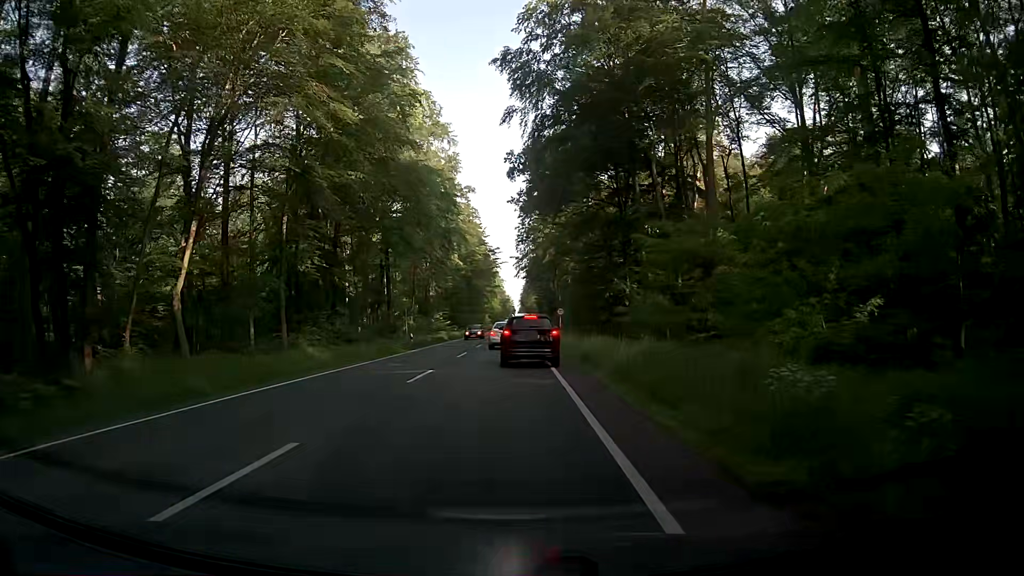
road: primary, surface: asphalt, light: Day
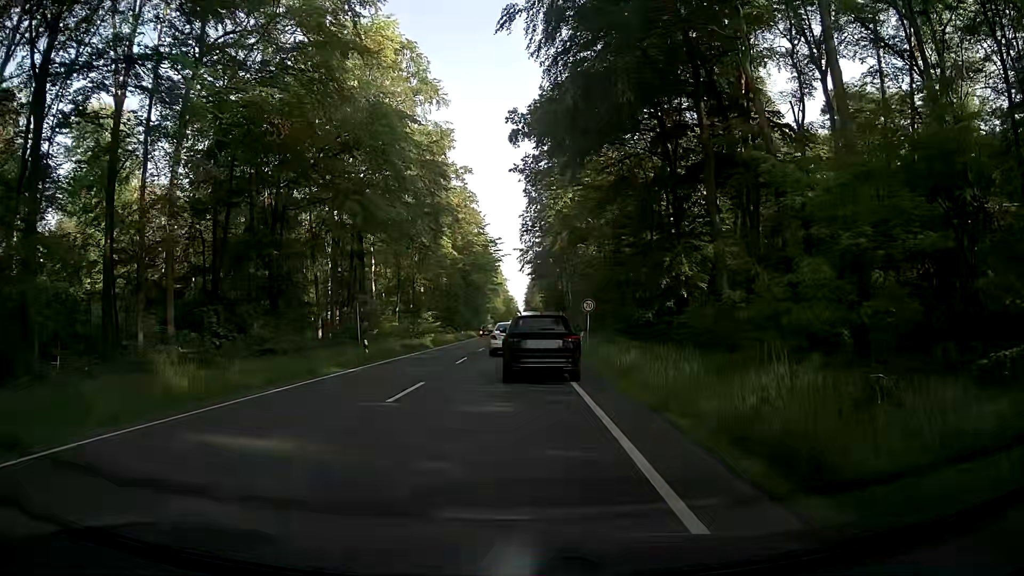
(0.0, +15.4) m; -2°
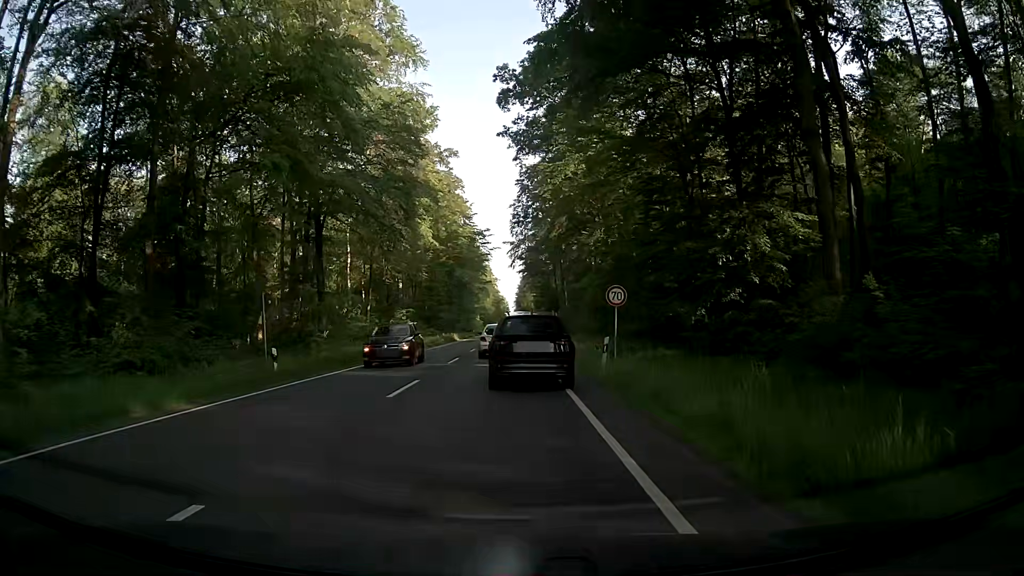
(+0.2, +11.2) m; +1°
